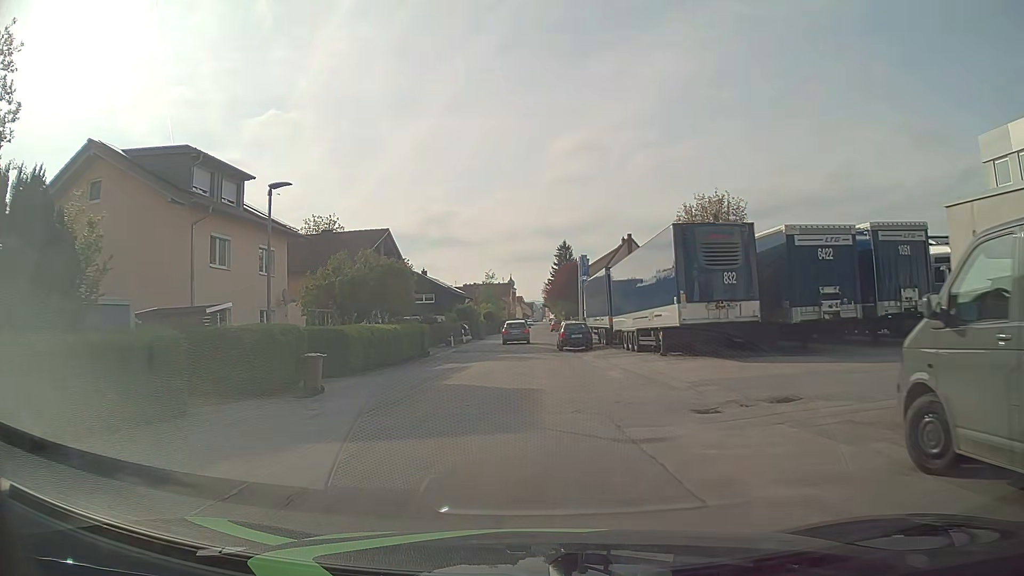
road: residential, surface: asphalt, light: Day
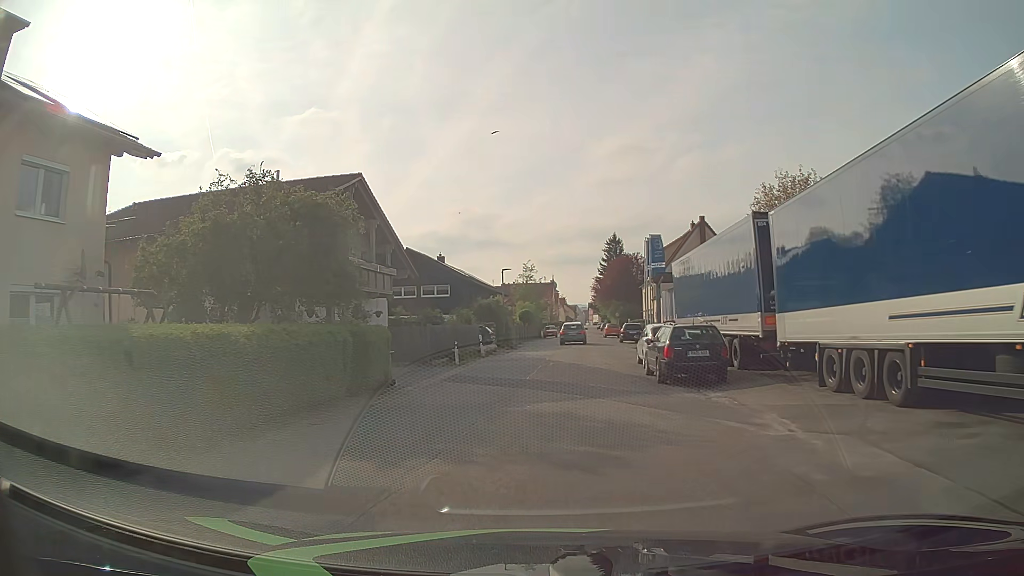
(-0.6, +18.0) m; -4°
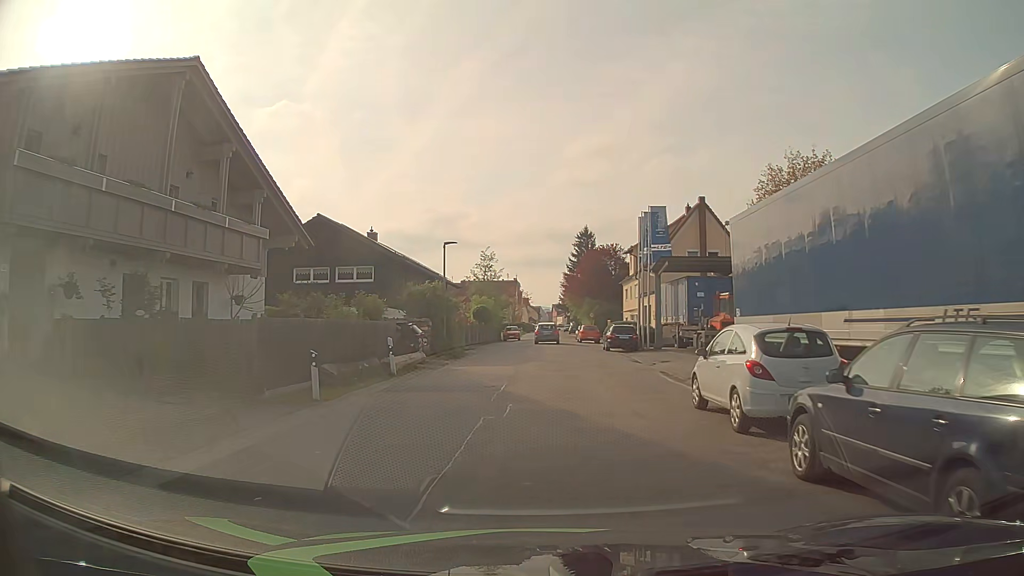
(+0.4, +13.4) m; +3°
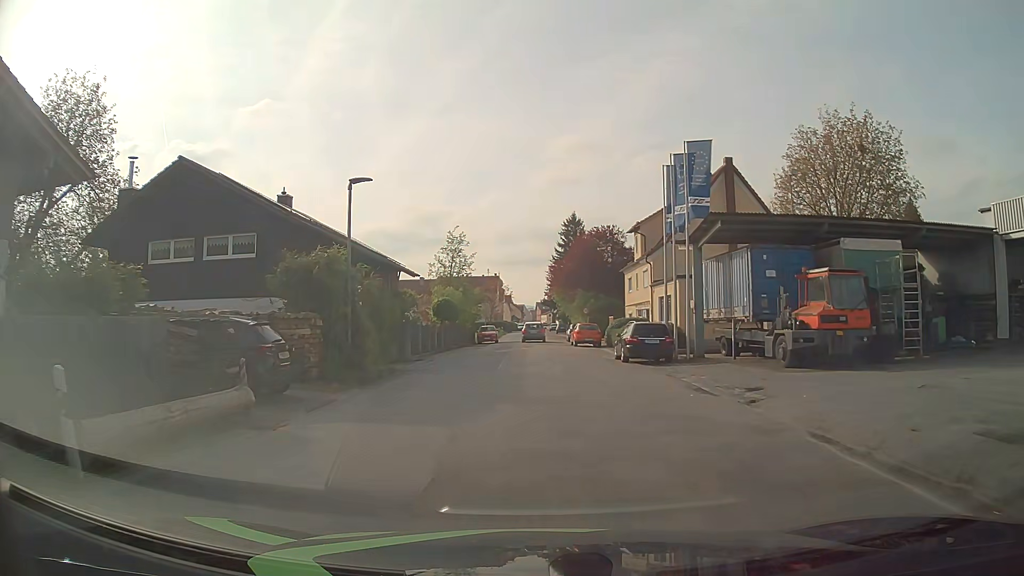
(+0.3, +13.4) m; +1°
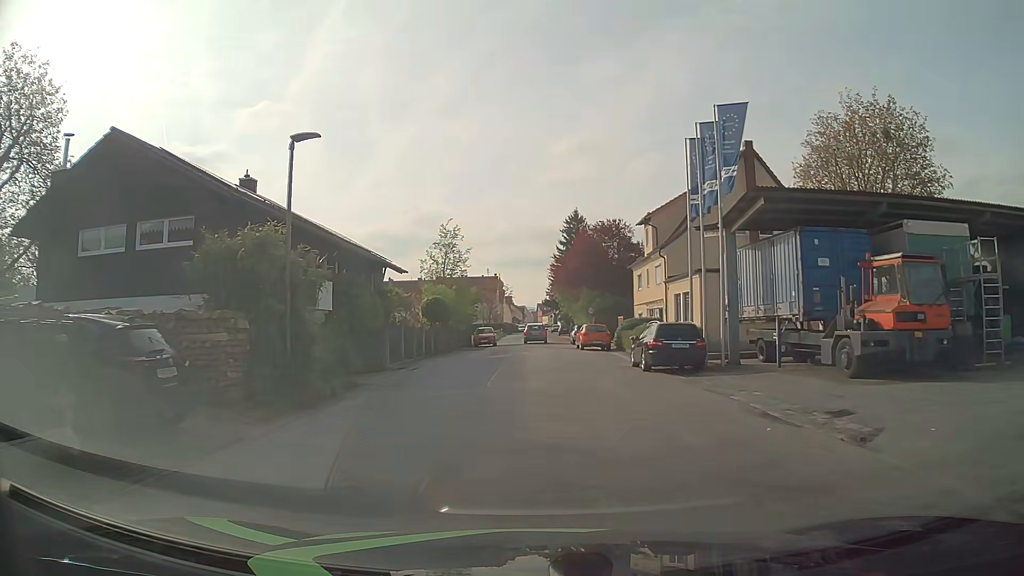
(0.0, +4.4) m; +1°
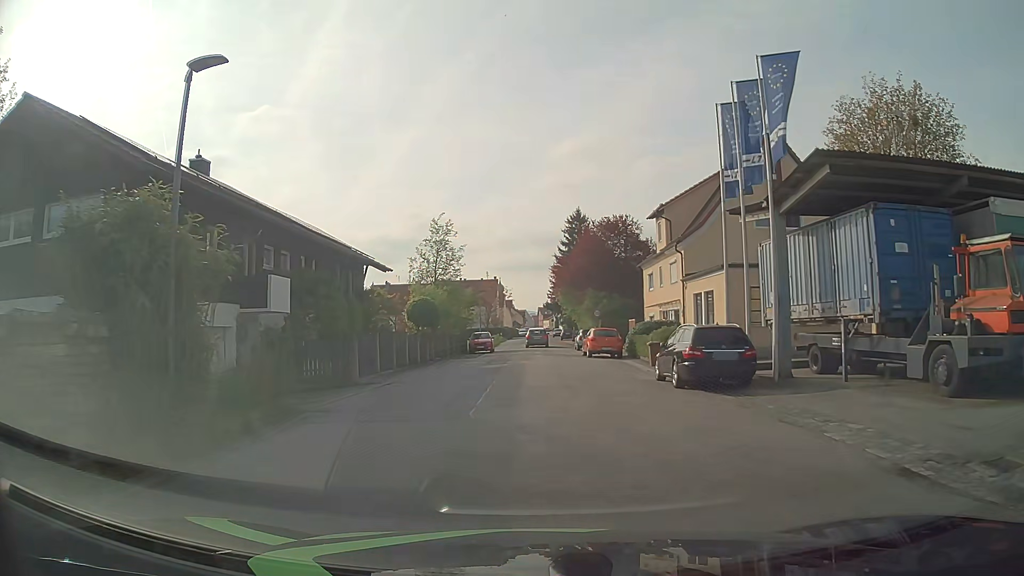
(0.0, +4.5) m; 0°
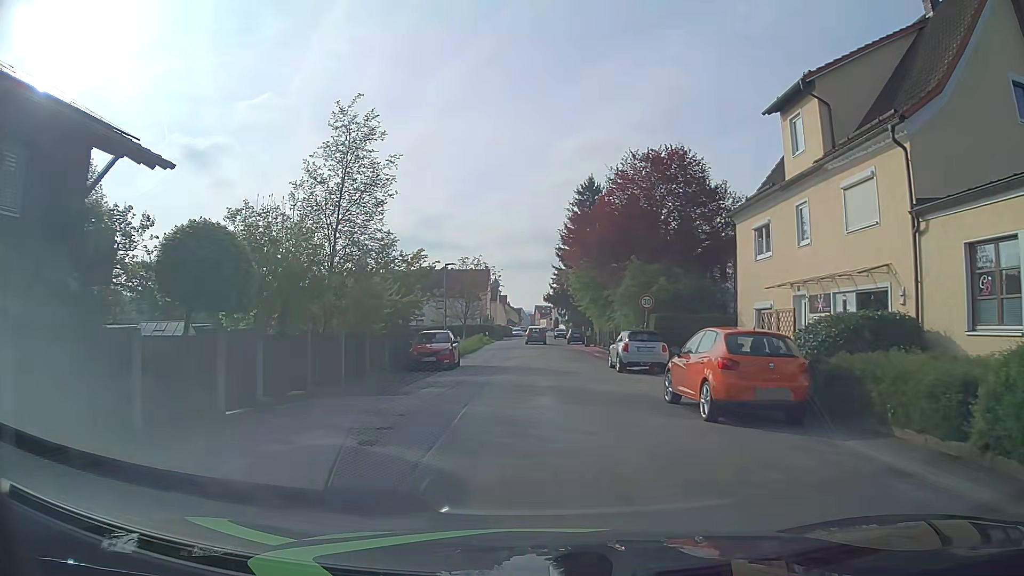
(-0.2, +22.3) m; 0°
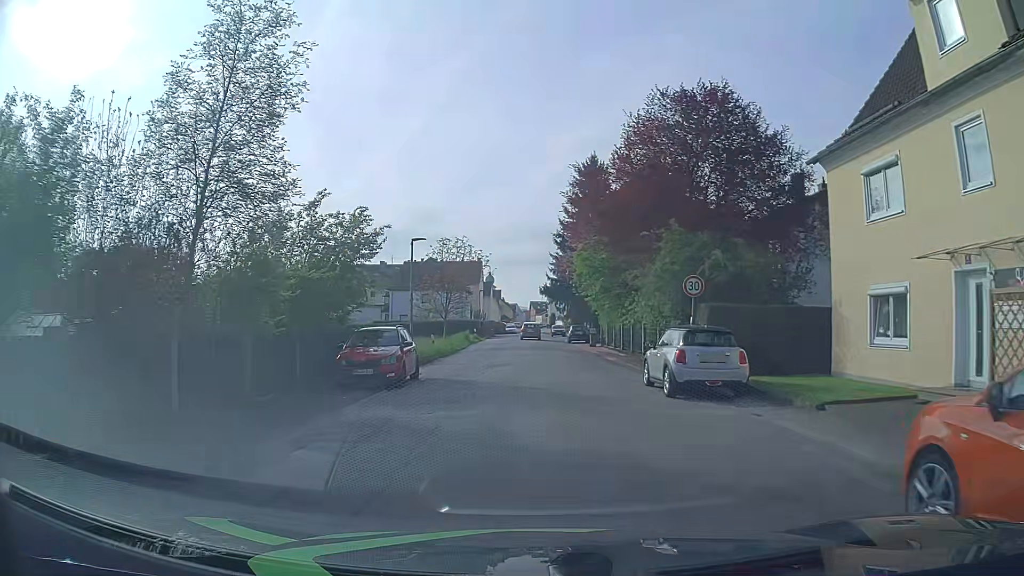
(+0.1, +8.9) m; +1°
